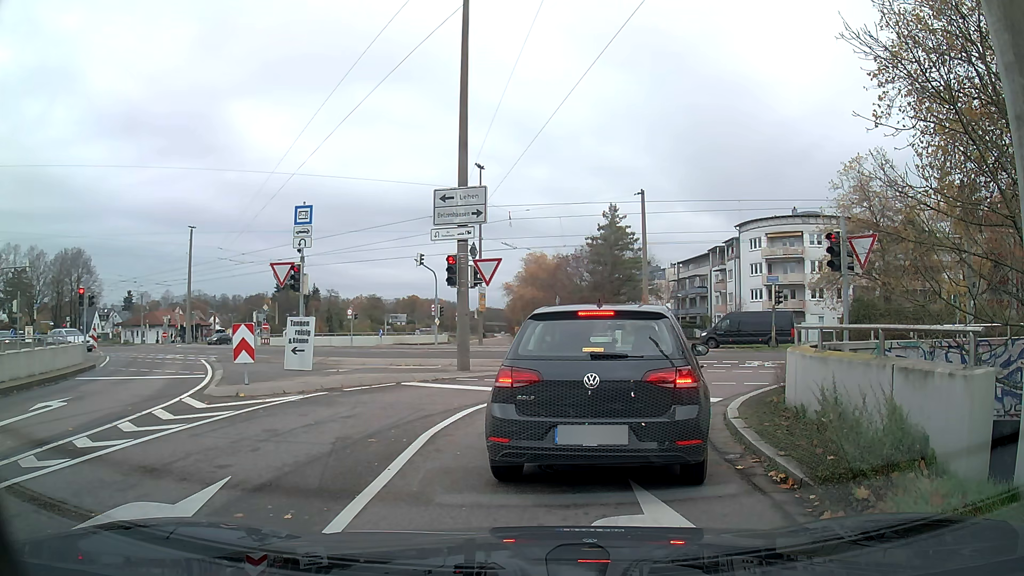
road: tertiary_link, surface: asphalt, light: Day
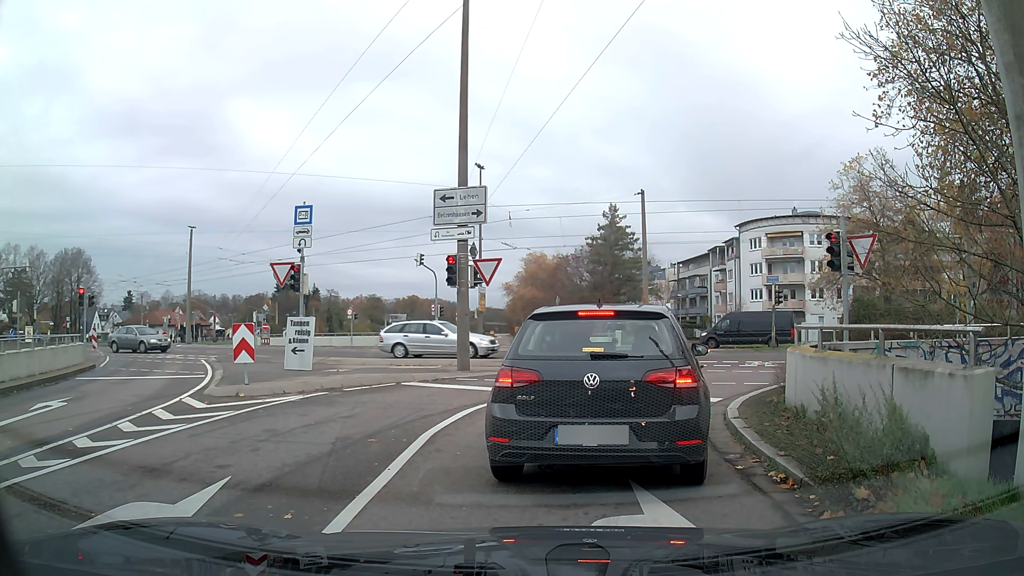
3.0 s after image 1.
(0.0, 0.0) m; 0°
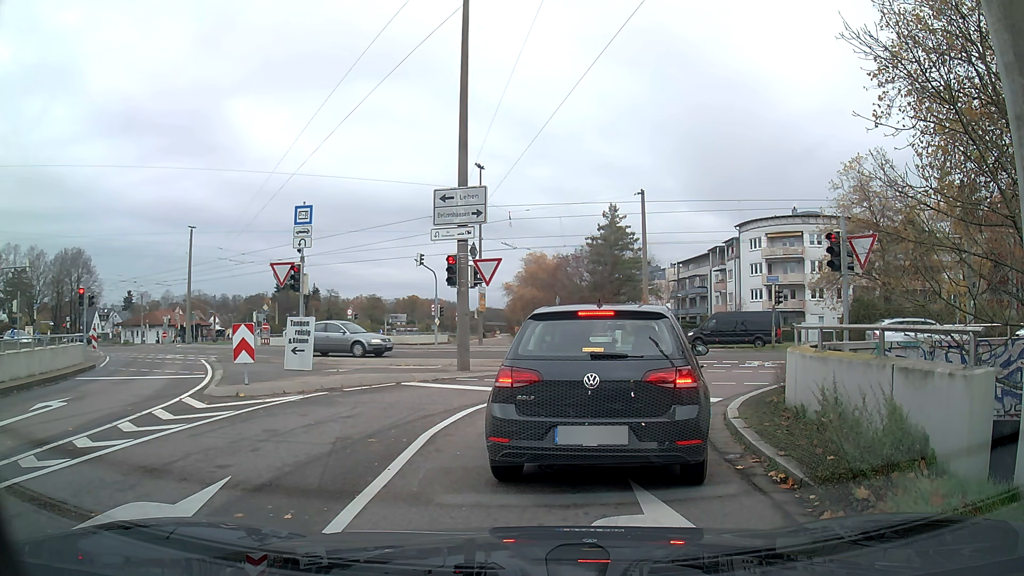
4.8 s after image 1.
(0.0, 0.0) m; 0°
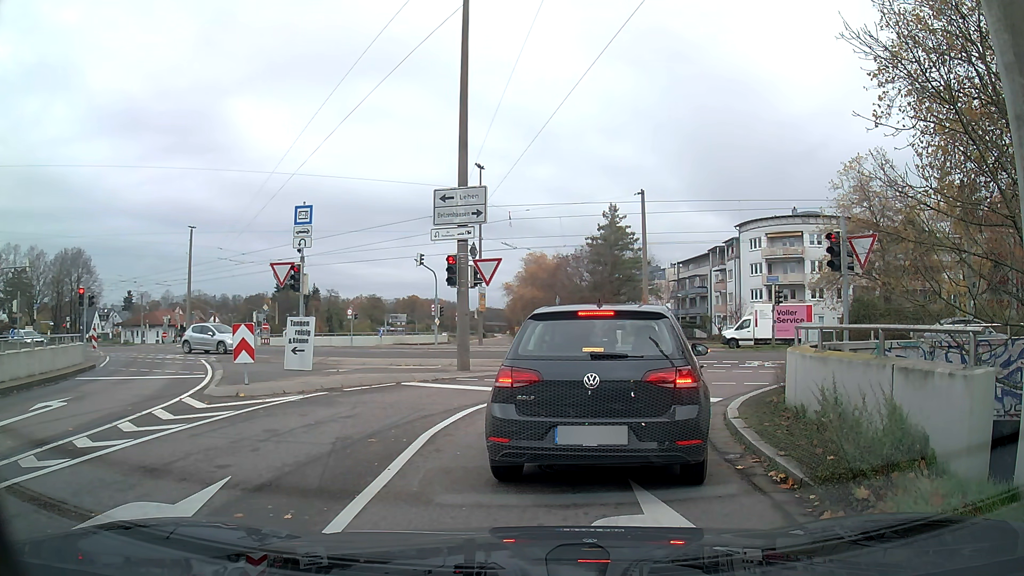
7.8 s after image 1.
(0.0, 0.0) m; 0°
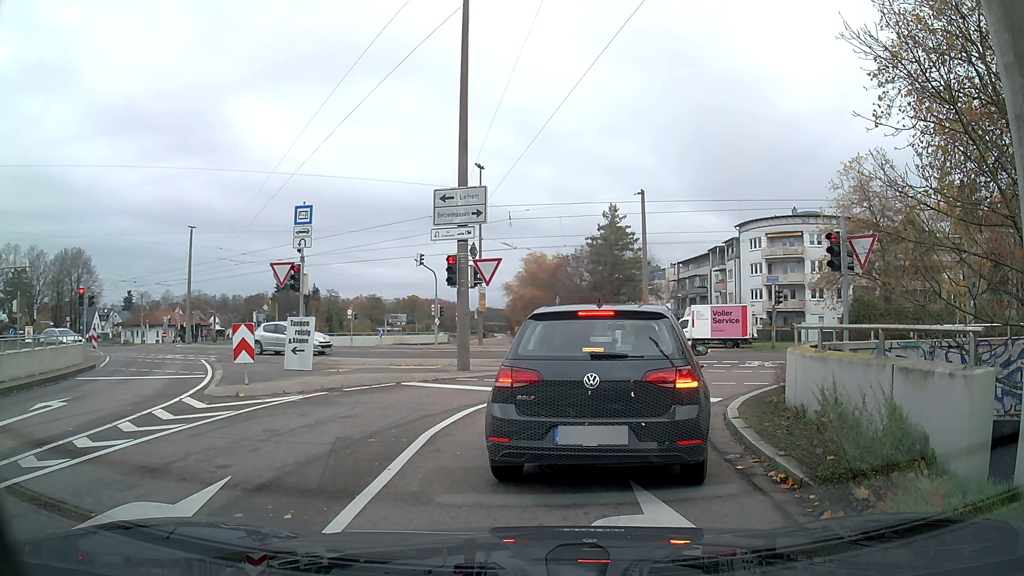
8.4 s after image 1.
(0.0, 0.0) m; 0°
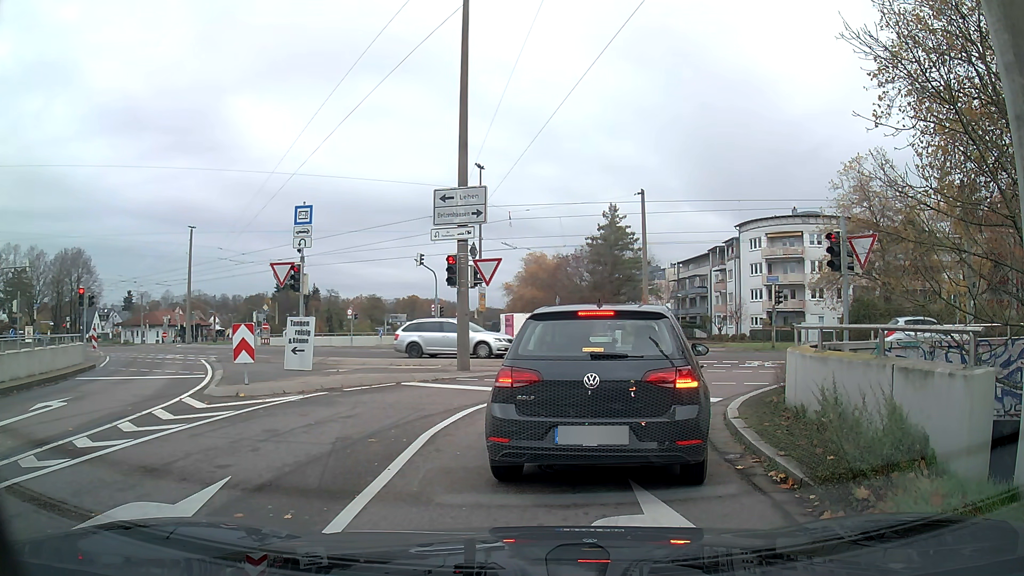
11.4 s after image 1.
(0.0, 0.0) m; 0°
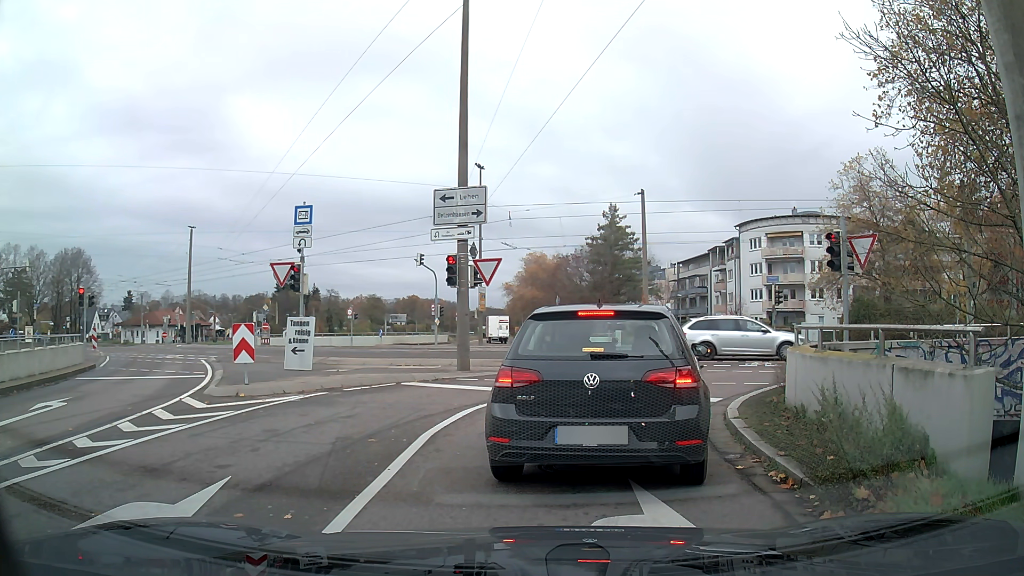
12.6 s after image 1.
(0.0, 0.0) m; 0°
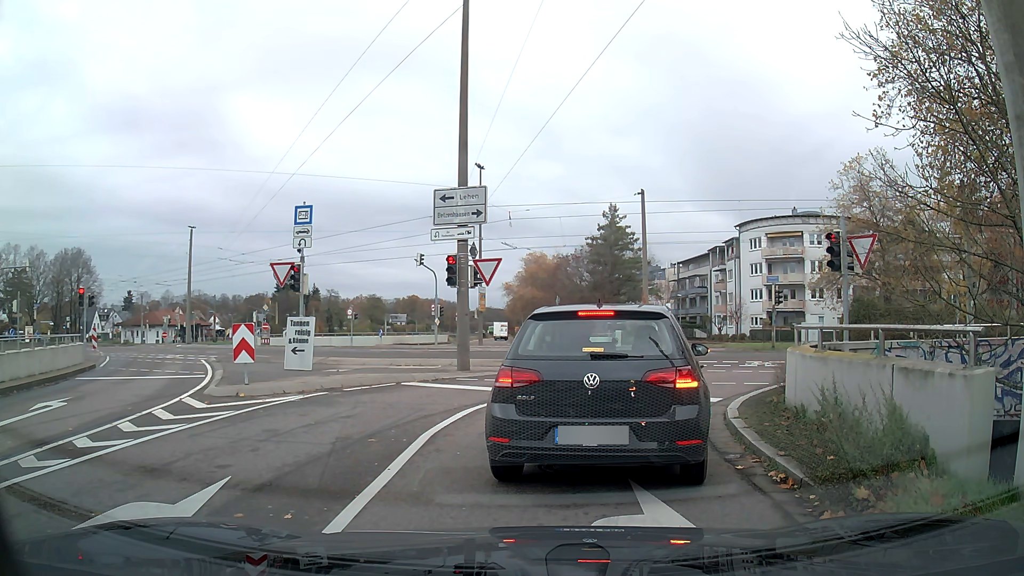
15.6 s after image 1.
(0.0, 0.0) m; 0°
(+1, +10) (+7, +17) (+17, +19) (+27, +17) (+36, +14) (+46, +11) (+55, +8) (+65, +5) (+75, +2) (+84, -1) m
